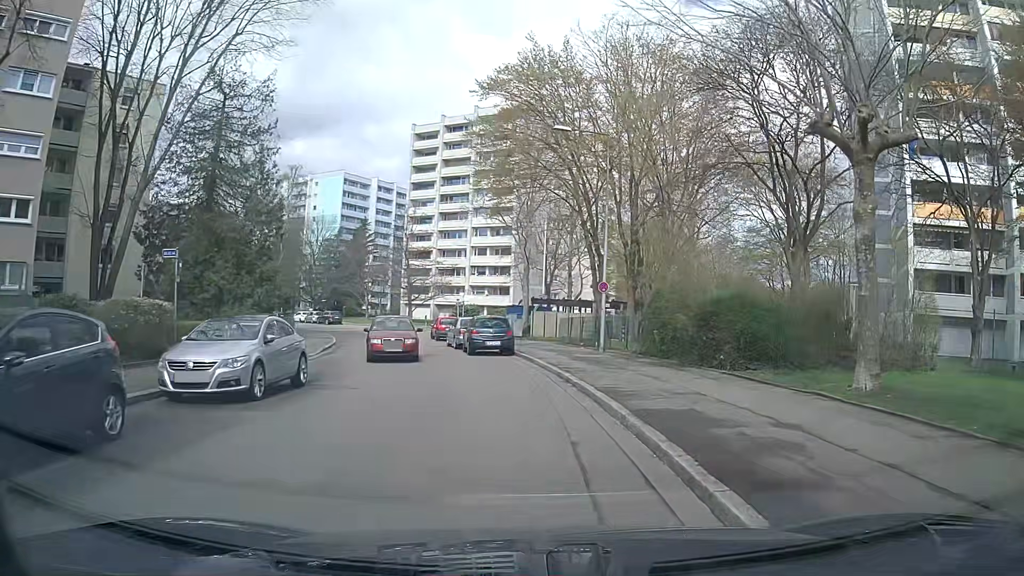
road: residential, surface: asphalt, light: Day
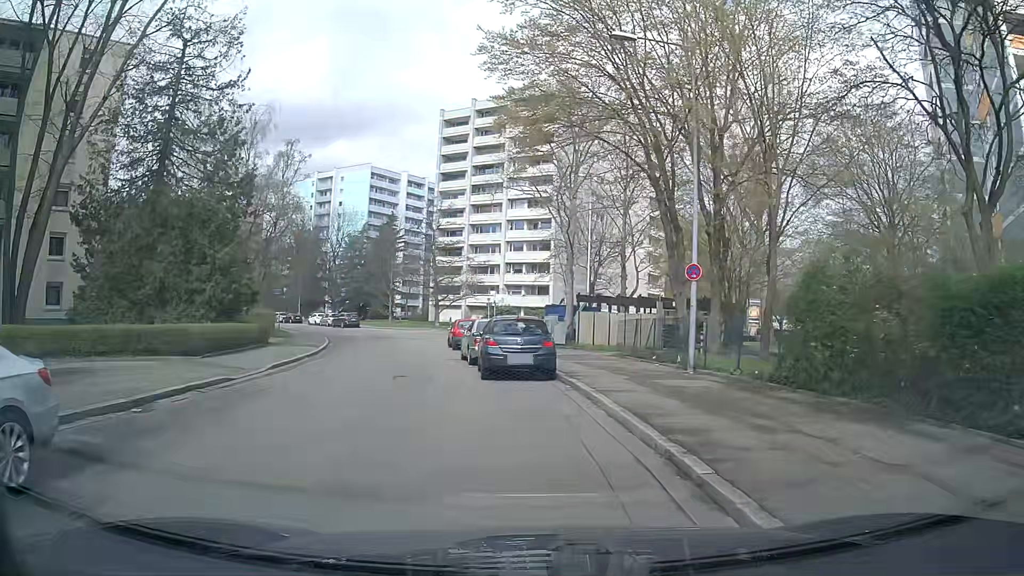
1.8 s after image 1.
(0.0, +9.4) m; -2°
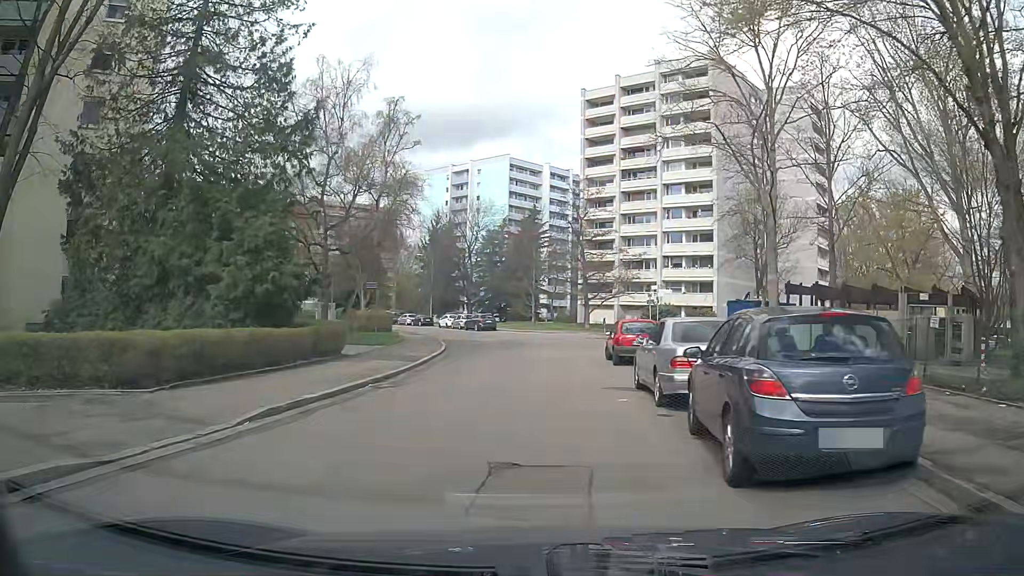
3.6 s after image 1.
(-1.2, +10.1) m; -13°
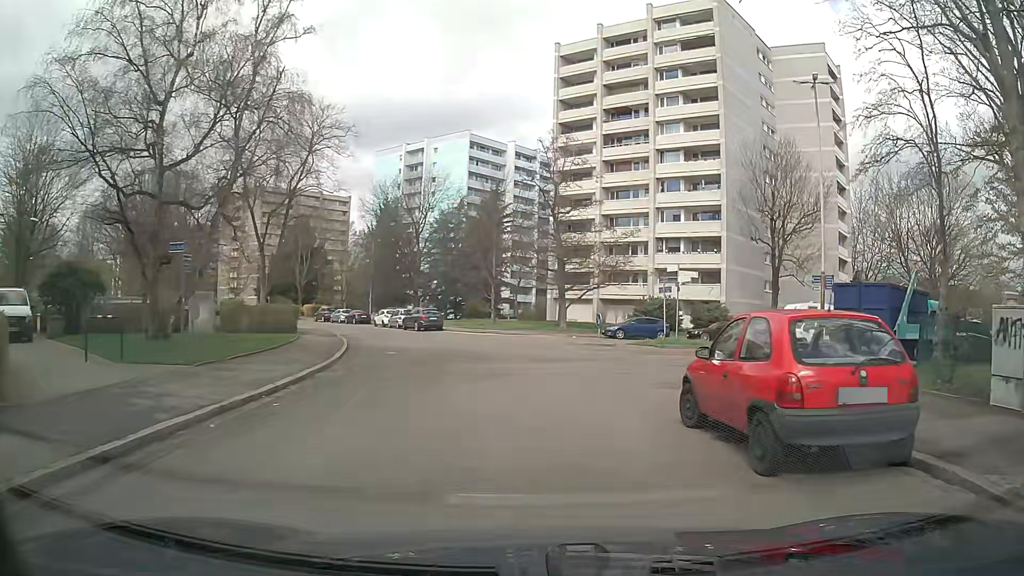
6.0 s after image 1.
(0.0, +15.4) m; +3°
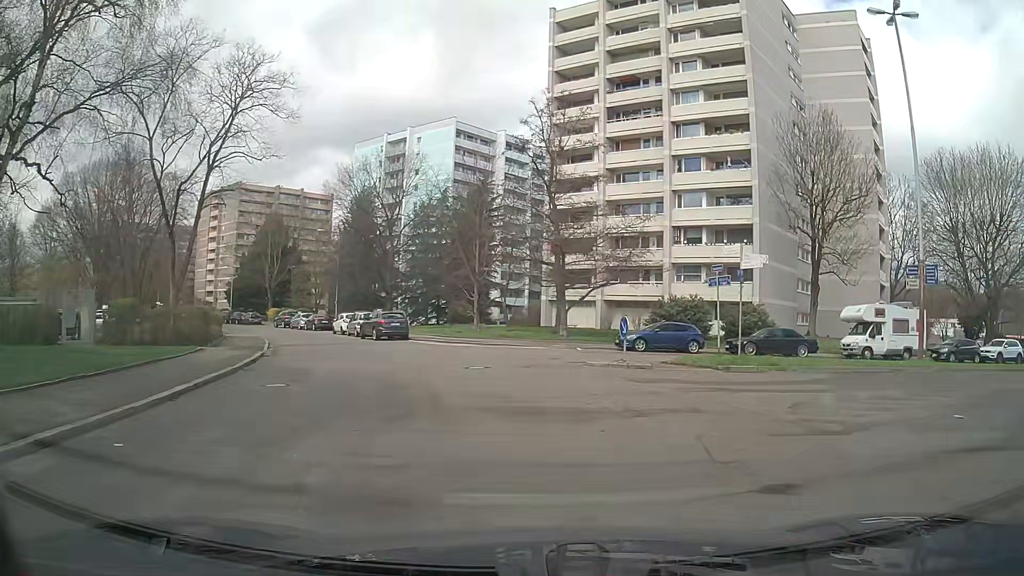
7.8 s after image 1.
(+0.1, +10.4) m; 0°
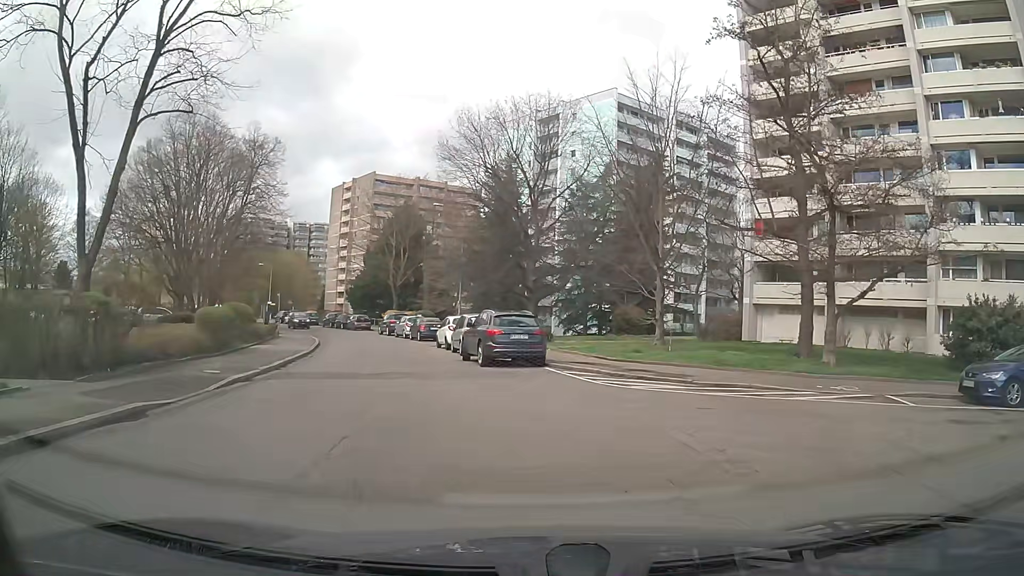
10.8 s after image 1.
(-2.0, +17.5) m; -12°
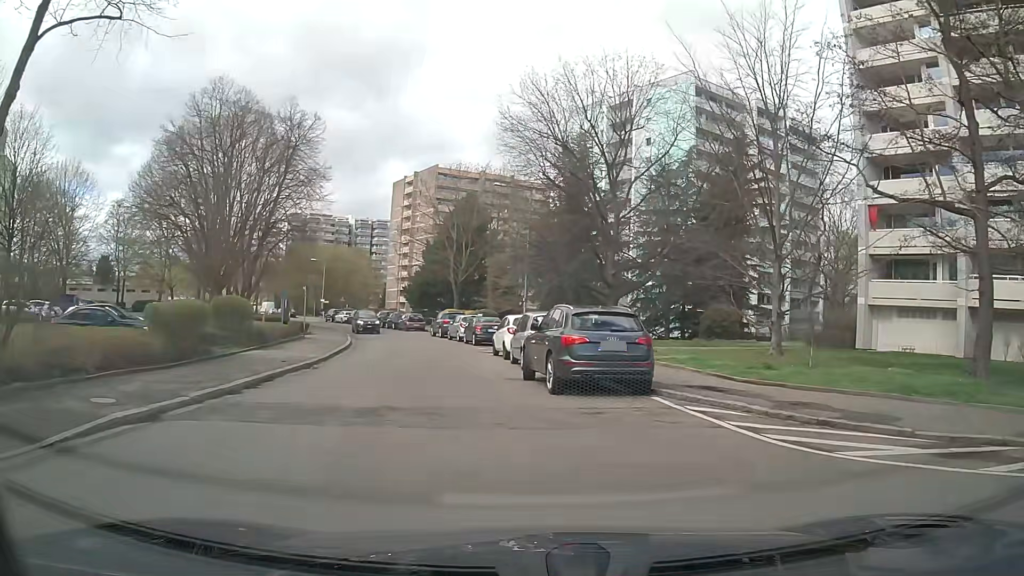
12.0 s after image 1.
(-0.5, +7.1) m; -6°
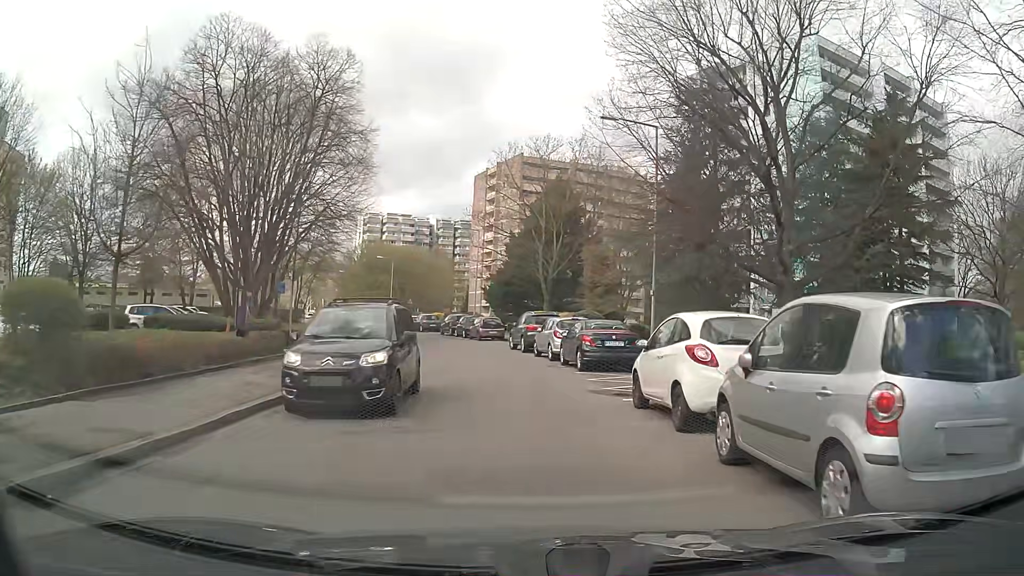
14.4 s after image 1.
(-1.4, +14.2) m; -8°
(0, +10) (-1, +20) (-2, +30) (-4, +40) (-7, +49) (-10, +59) (-14, +68) (-18, +77) (-22, +86) (-26, +95) m
